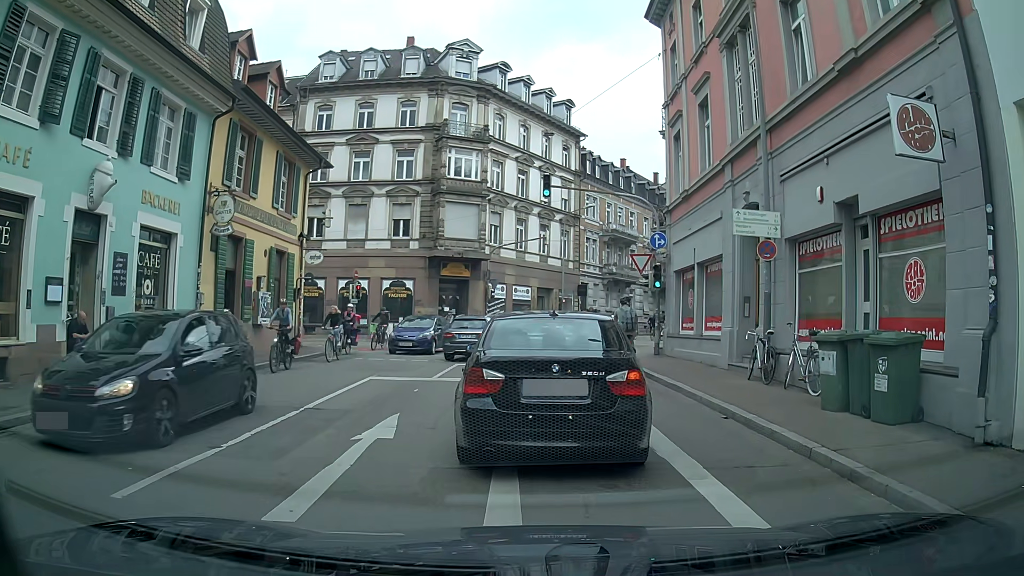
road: unclassified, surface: asphalt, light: Day
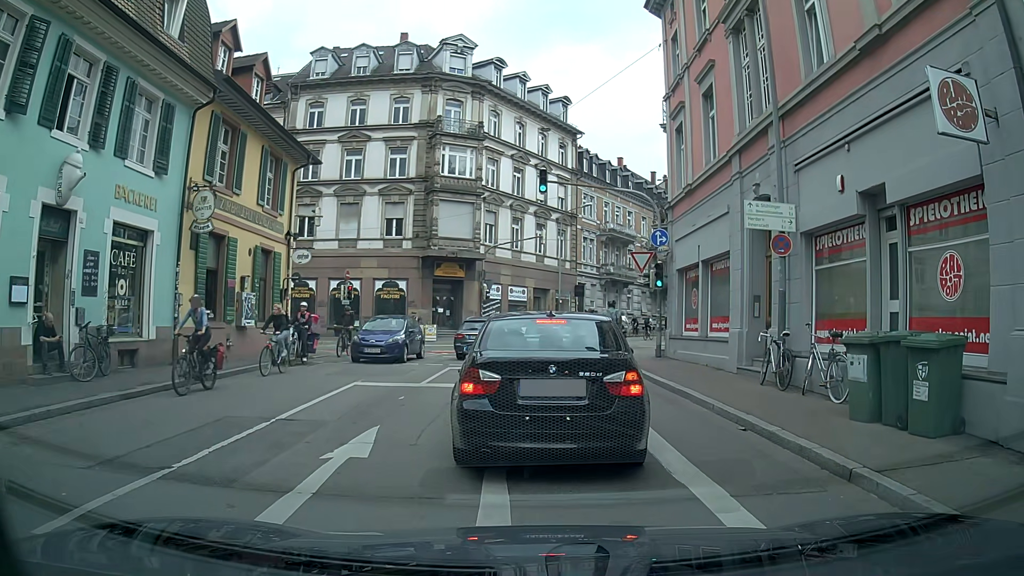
(0.0, +1.0) m; -1°
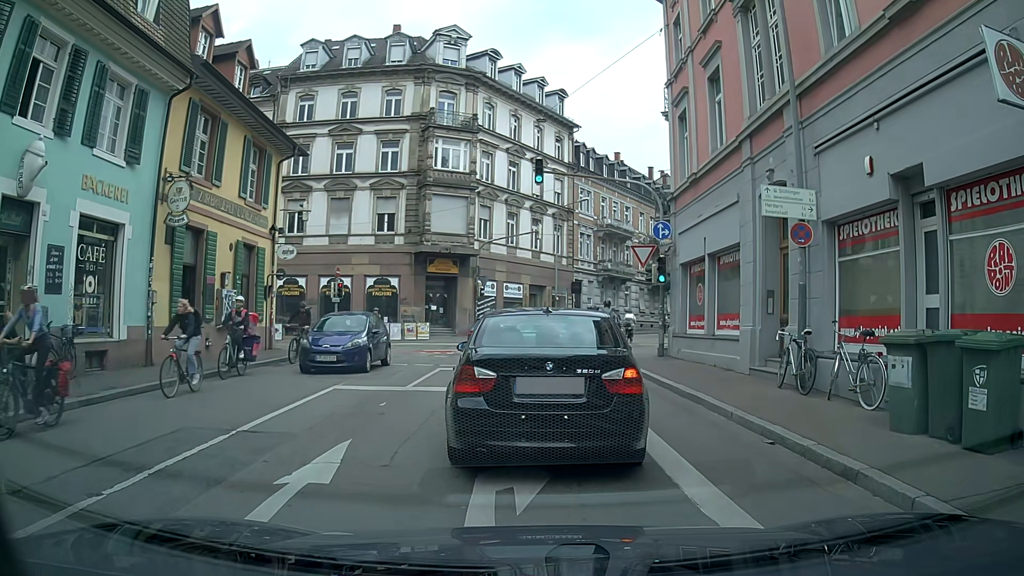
(0.0, +1.2) m; +2°
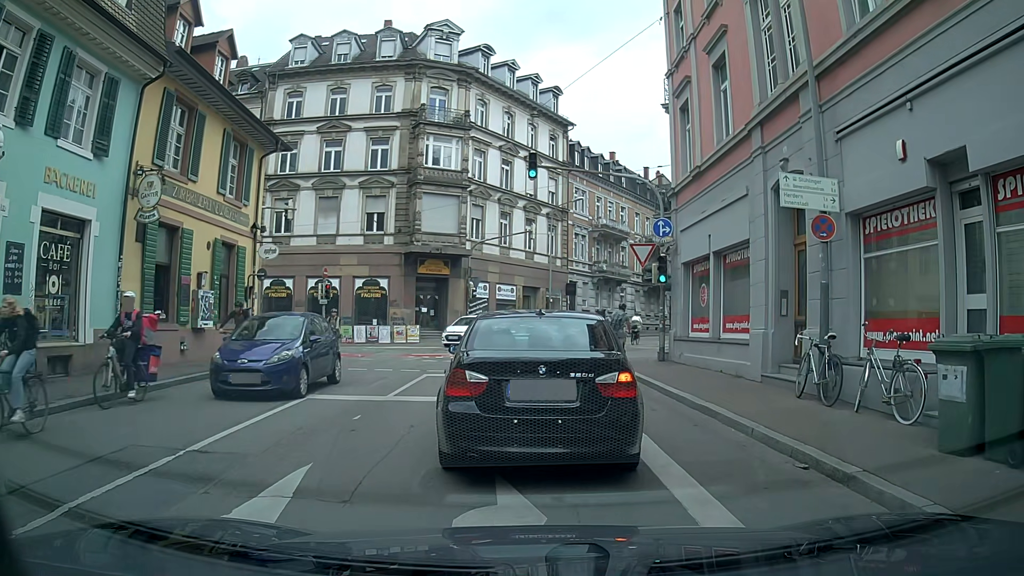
(0.0, +1.1) m; +2°
